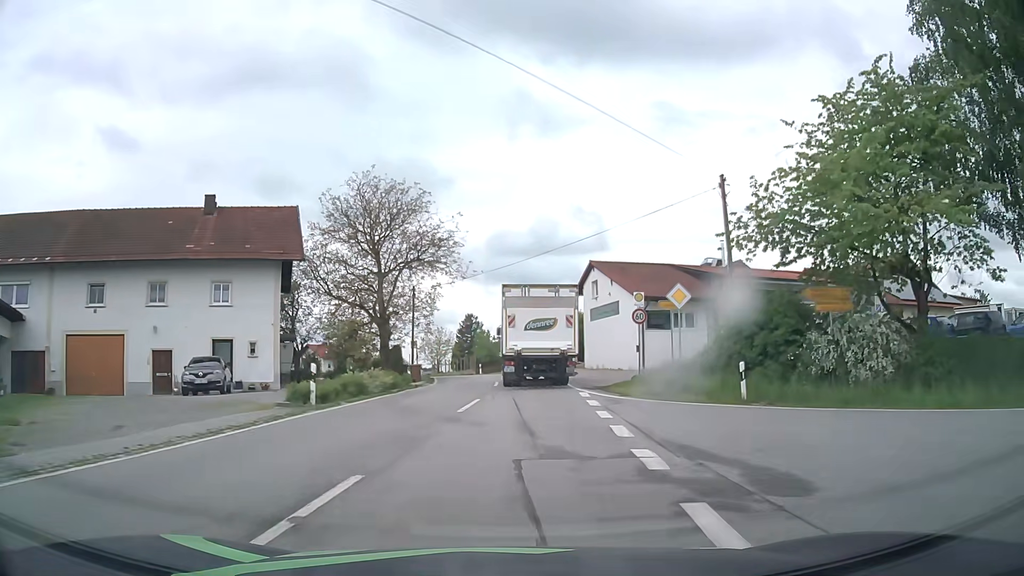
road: tertiary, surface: asphalt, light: Day
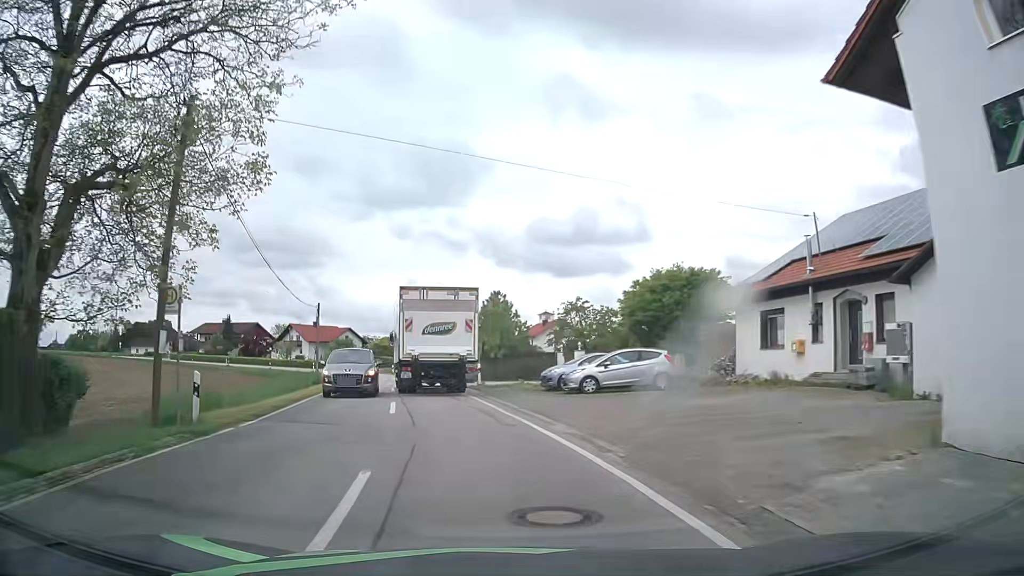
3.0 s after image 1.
(+0.7, +35.9) m; -3°
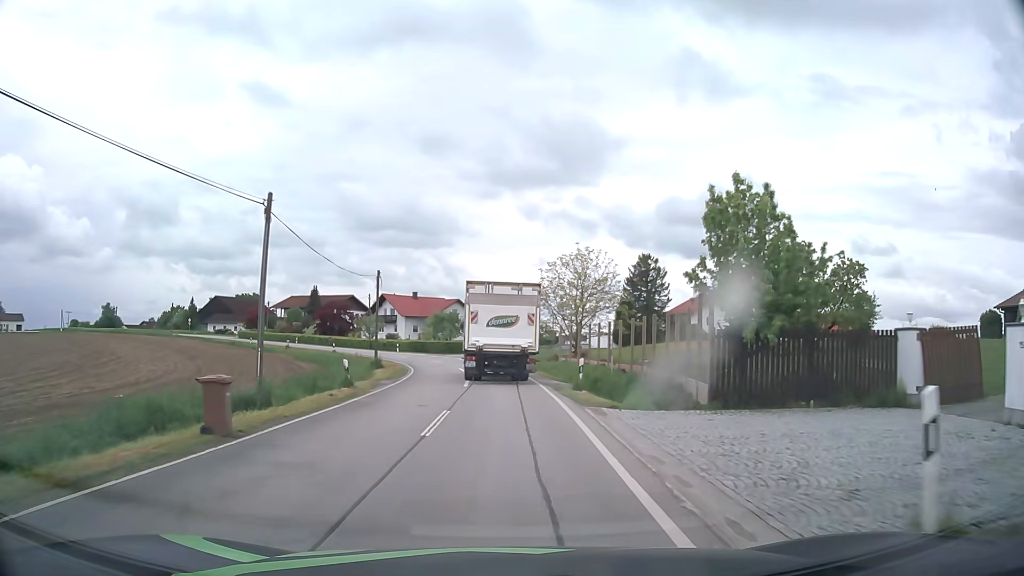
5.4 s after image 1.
(-3.1, +28.4) m; -11°
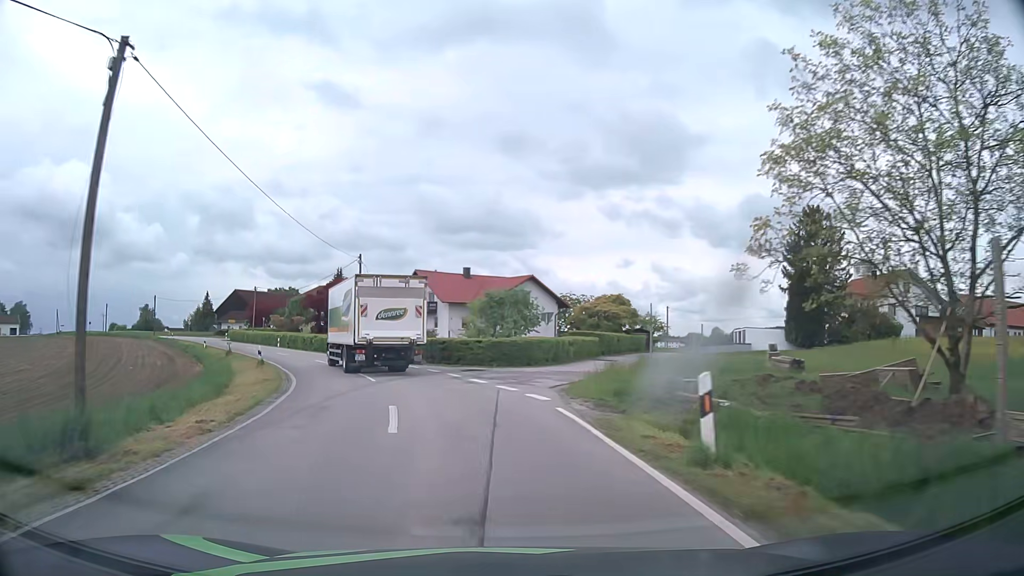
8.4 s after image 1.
(-1.5, +37.2) m; -7°
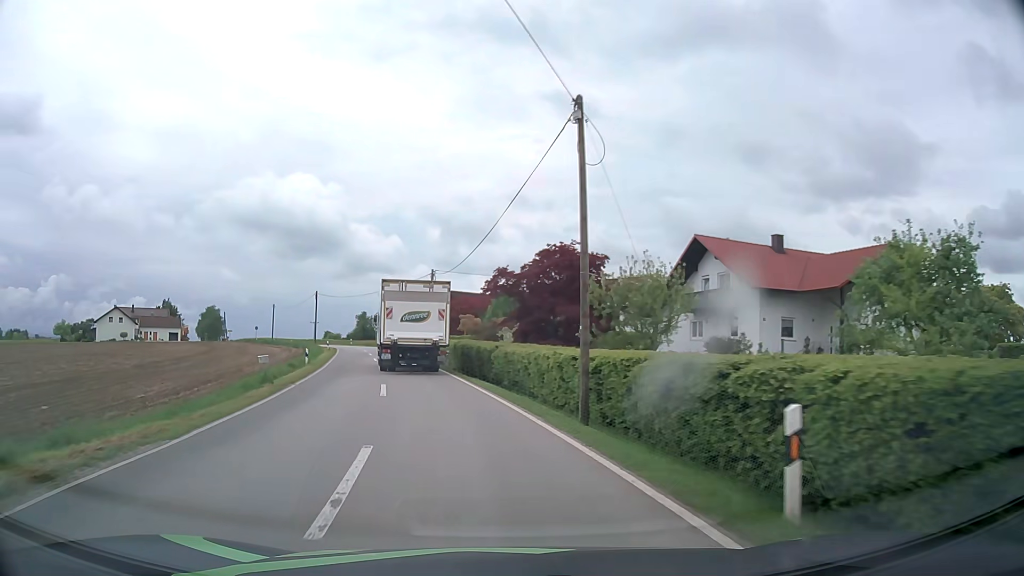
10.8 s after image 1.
(-5.6, +29.2) m; -21°
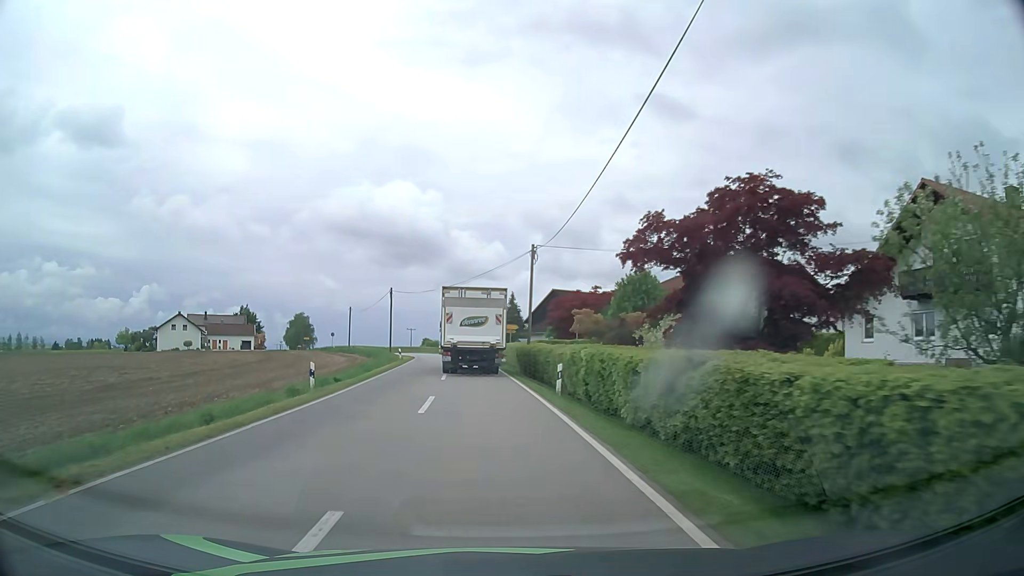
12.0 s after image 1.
(-1.3, +15.3) m; -9°
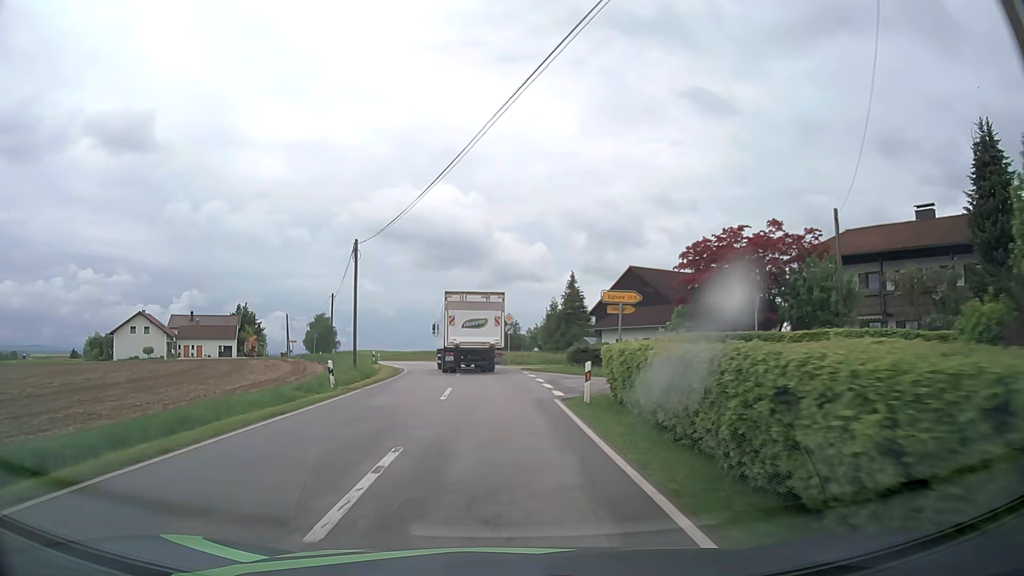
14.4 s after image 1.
(-1.4, +32.4) m; -4°
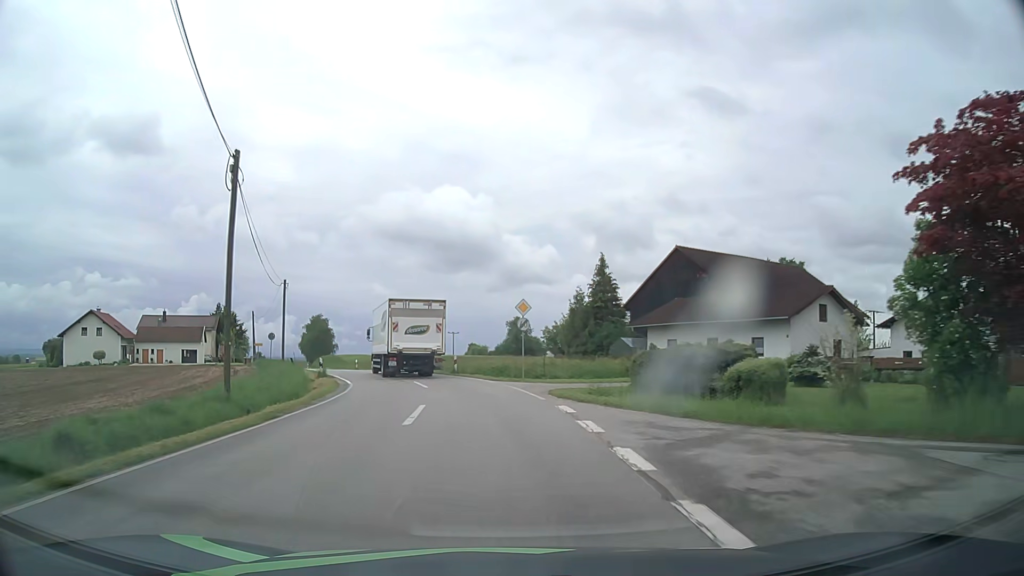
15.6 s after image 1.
(-0.2, +16.9) m; -1°
(0, +10) (-1, +20) (-3, +30) (-6, +39) (-10, +49) (-14, +58) (-18, +67) (-22, +76) (-25, +85) (-29, +95) m
